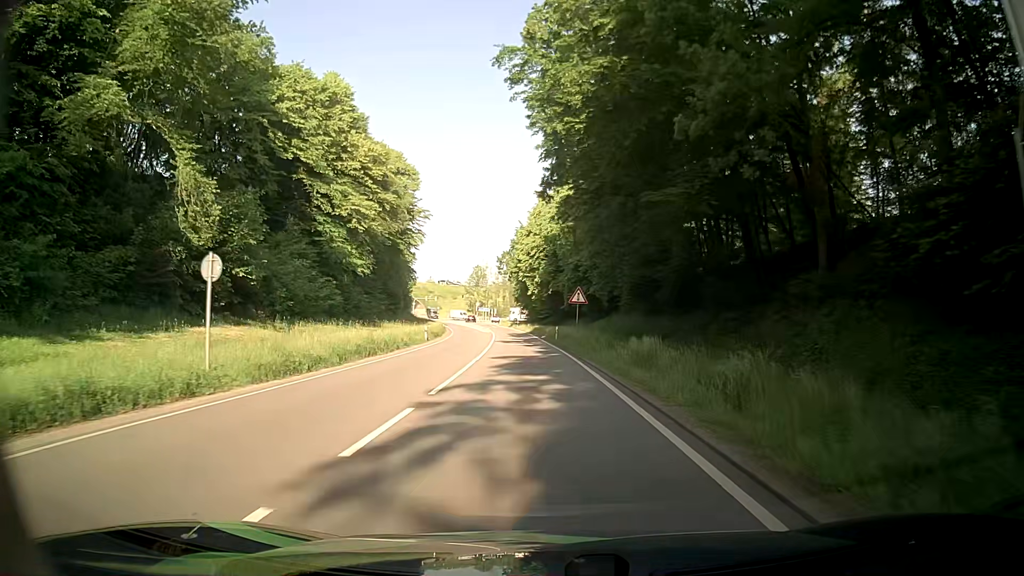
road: primary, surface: asphalt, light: Day
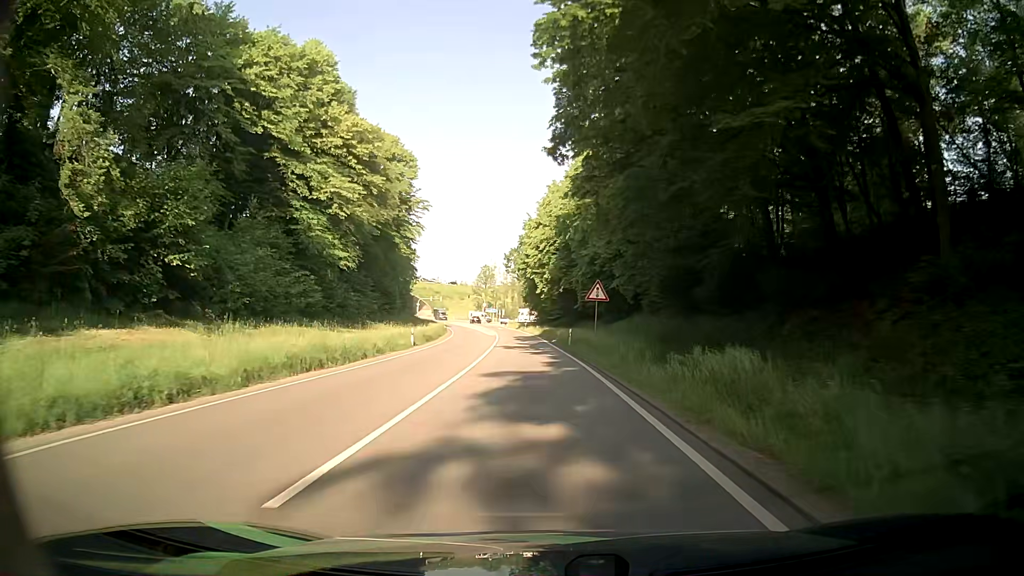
(0.0, +8.0) m; -1°
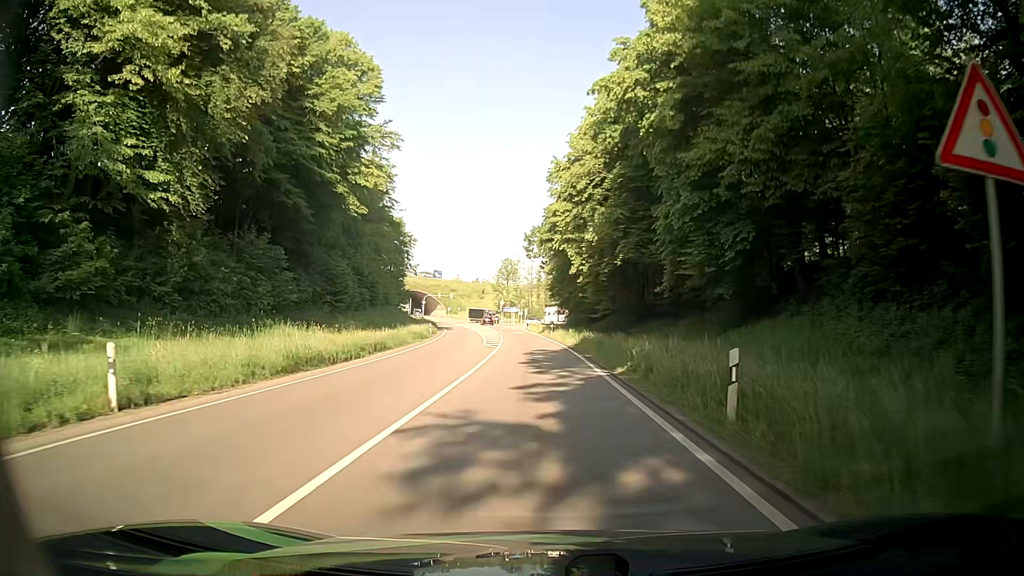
(-0.6, +29.7) m; -2°
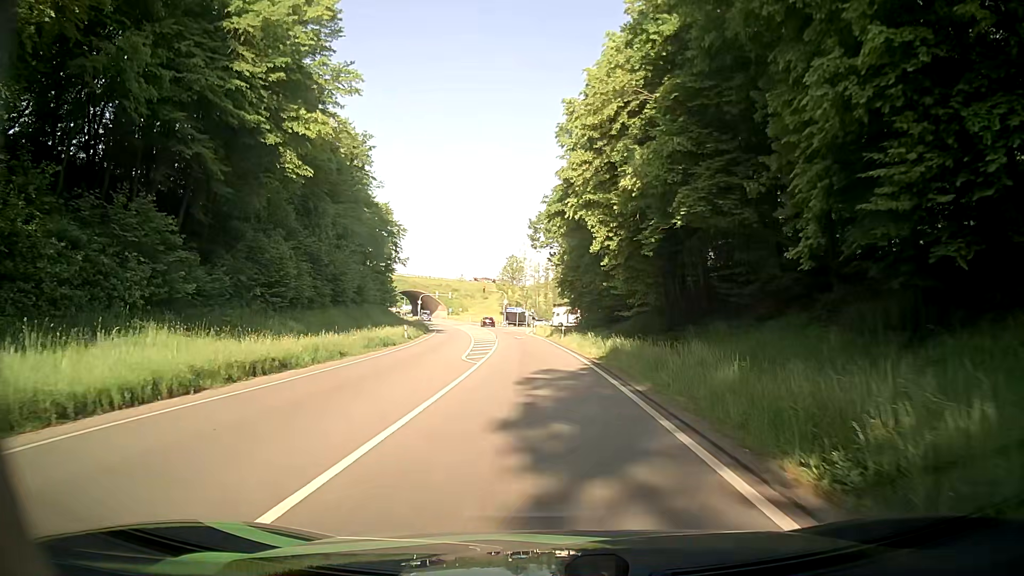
(-0.1, +13.5) m; -1°
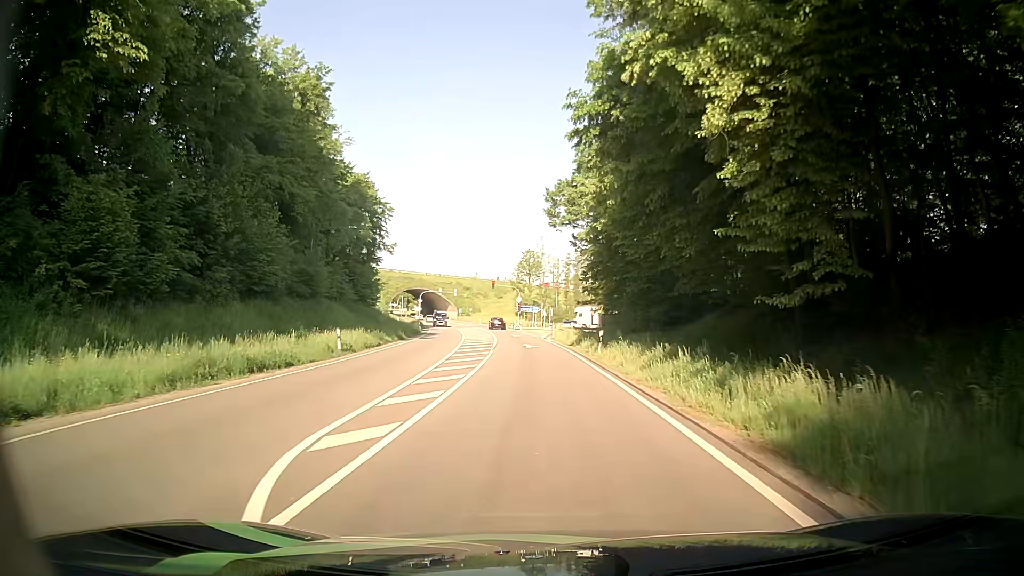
(-0.2, +18.5) m; -1°
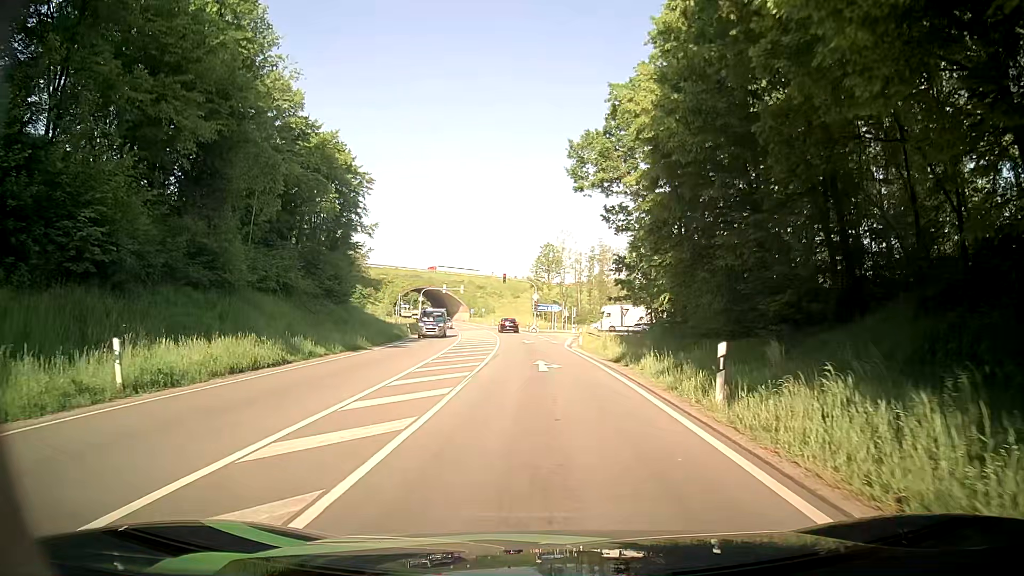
(-0.4, +16.4) m; -2°
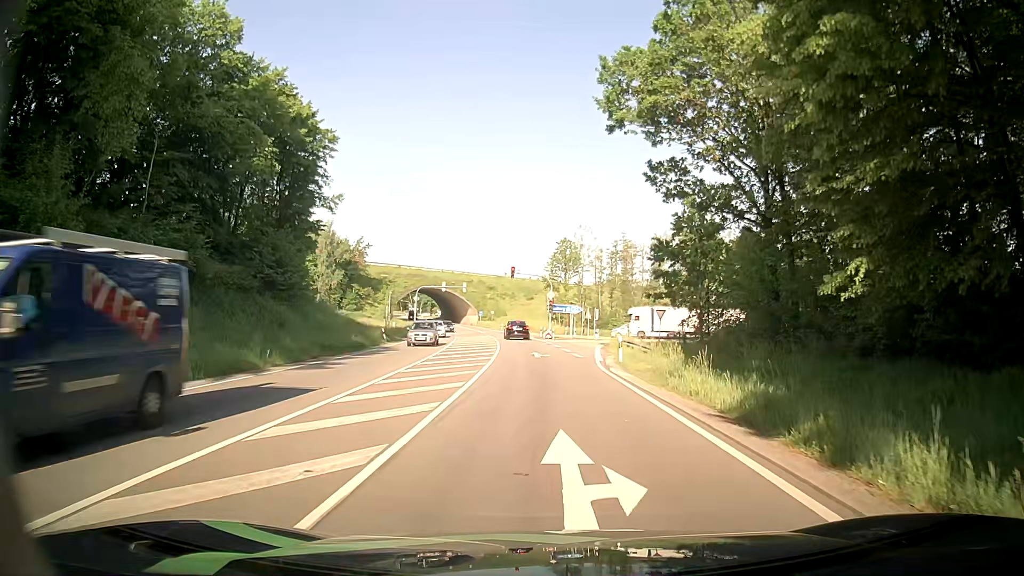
(-0.3, +14.7) m; -1°
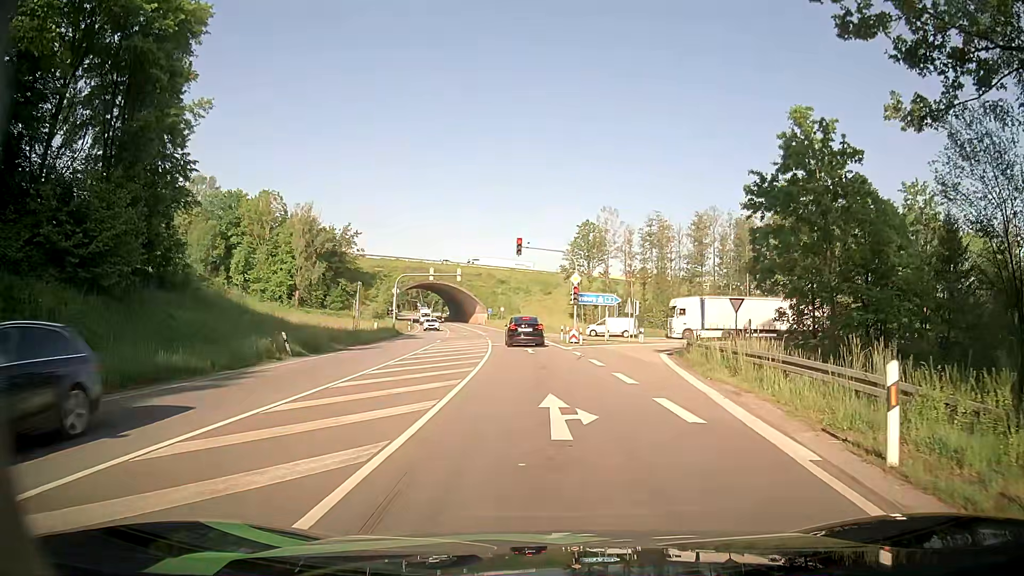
(-0.5, +20.6) m; -3°
